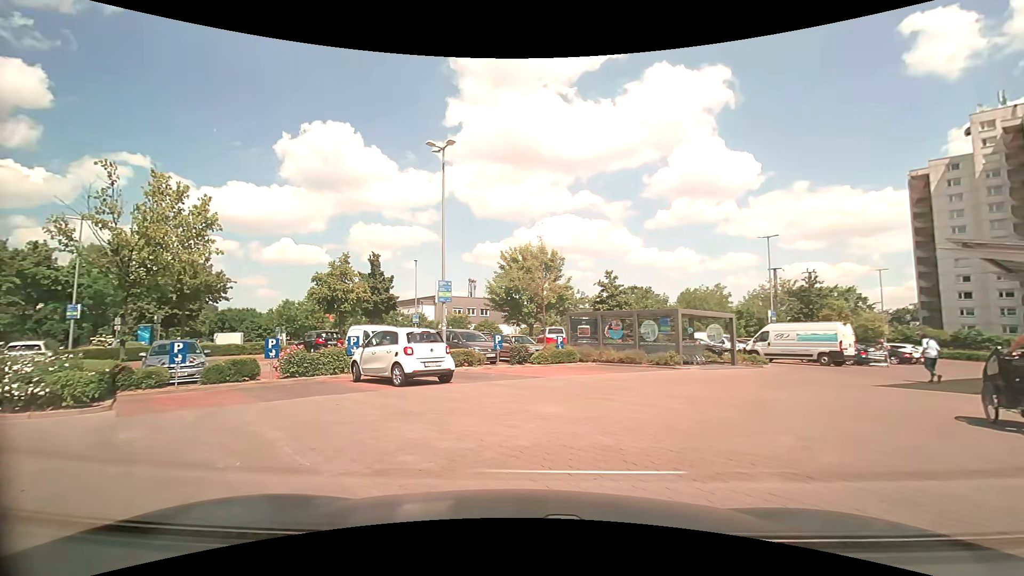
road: service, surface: paving_stones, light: Day
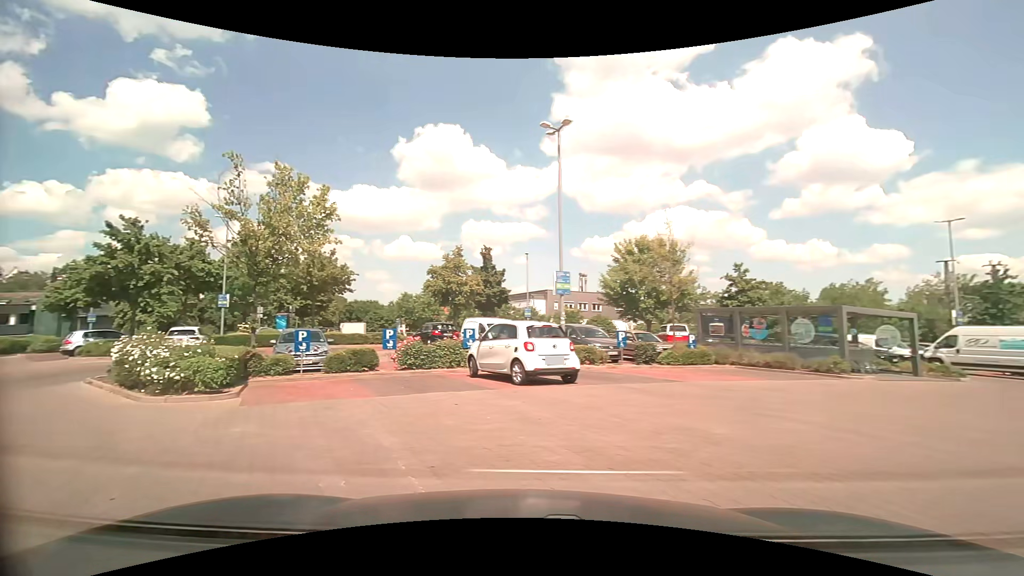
(-0.2, +1.6) m; -12°
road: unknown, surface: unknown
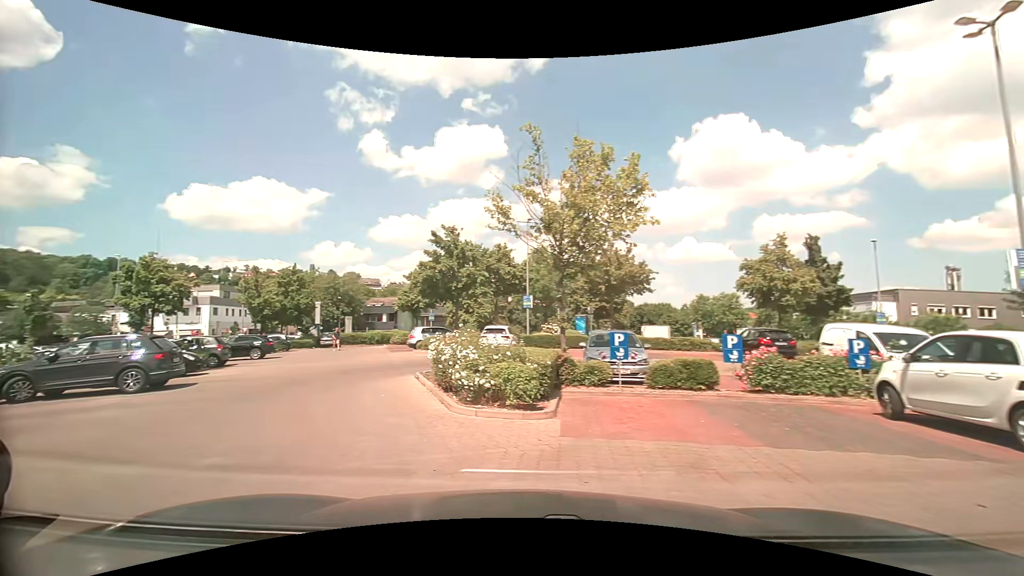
(-1.1, +3.6) m; -31°
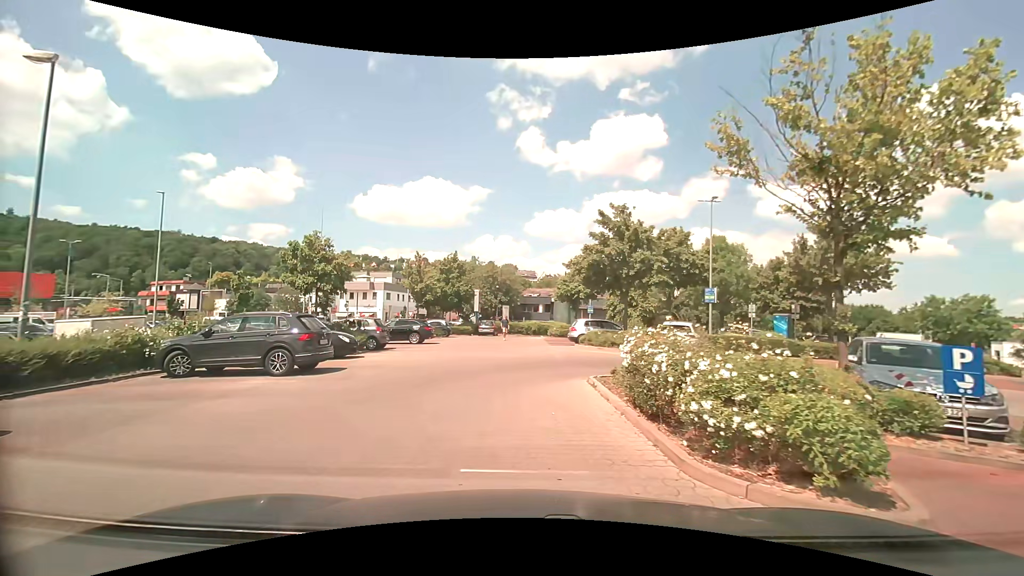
(-0.8, +3.6) m; -19°
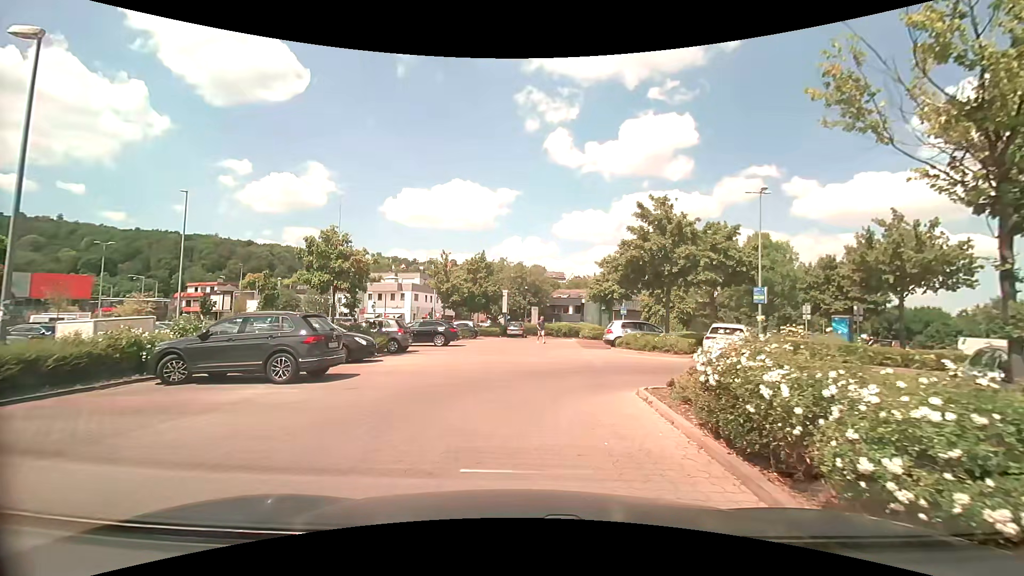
(0.0, +1.8) m; -4°
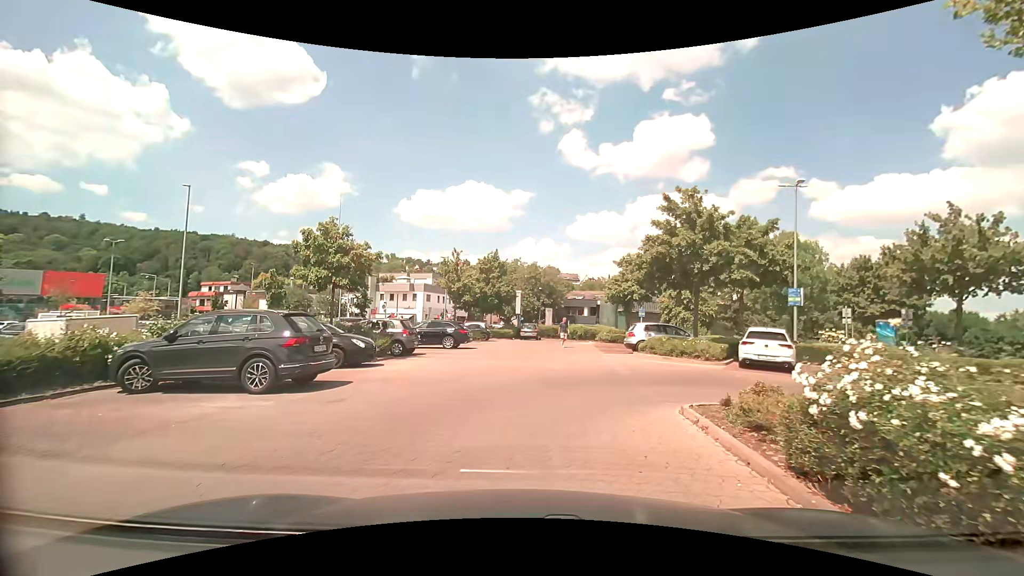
(0.0, +1.7) m; 0°
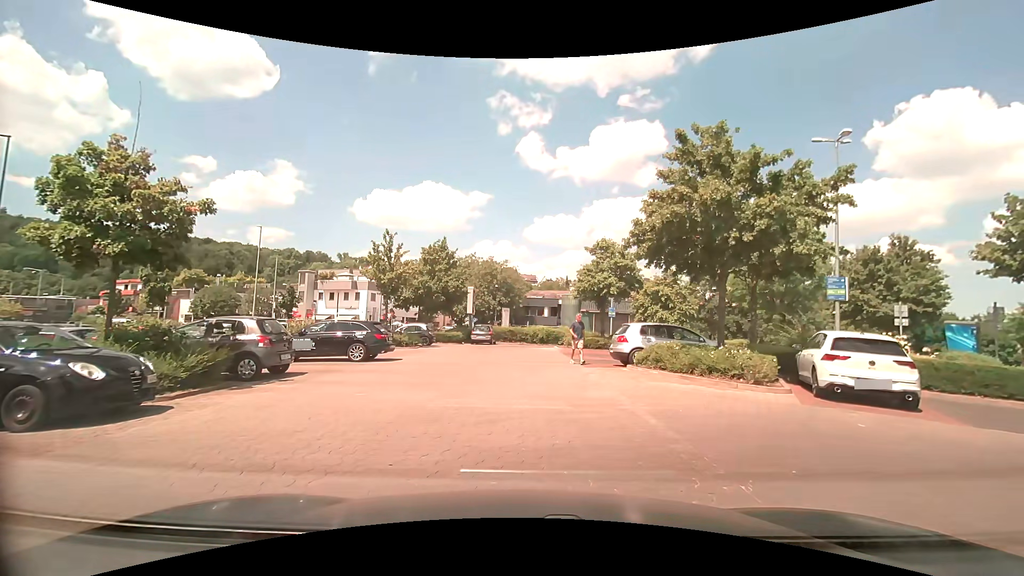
(+0.2, +7.5) m; +4°
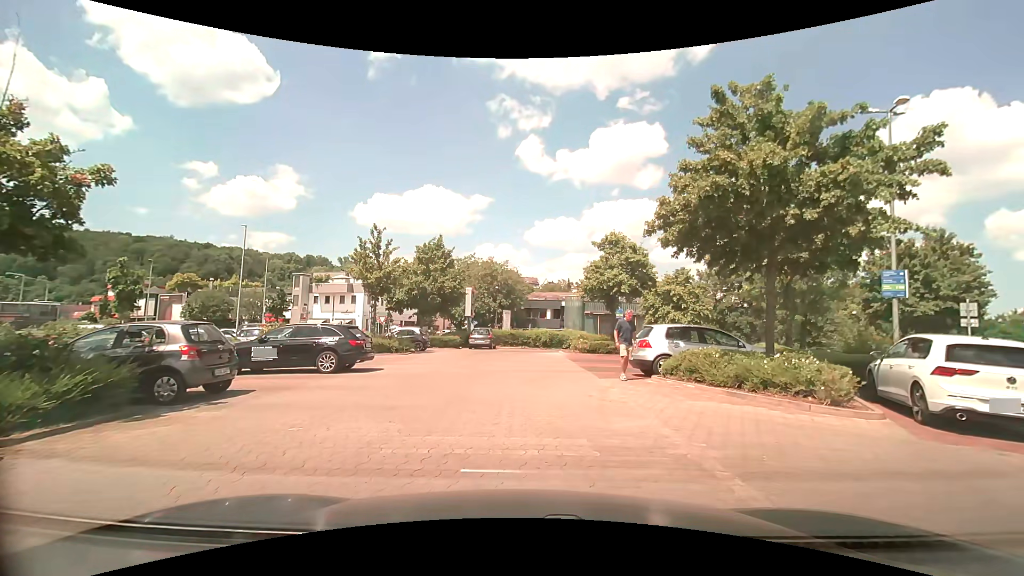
(0.0, +2.8) m; 0°
